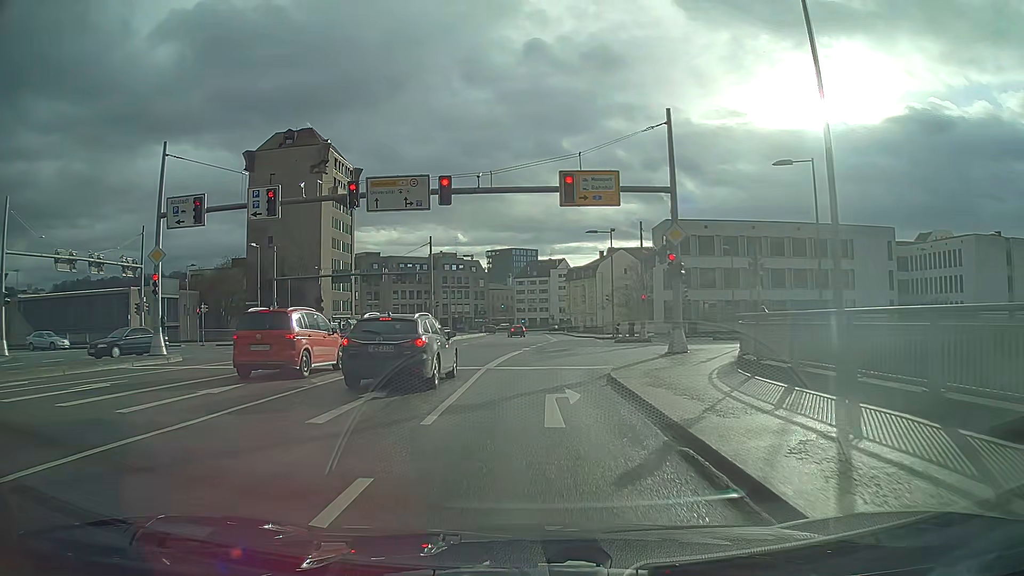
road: primary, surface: asphalt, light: Day
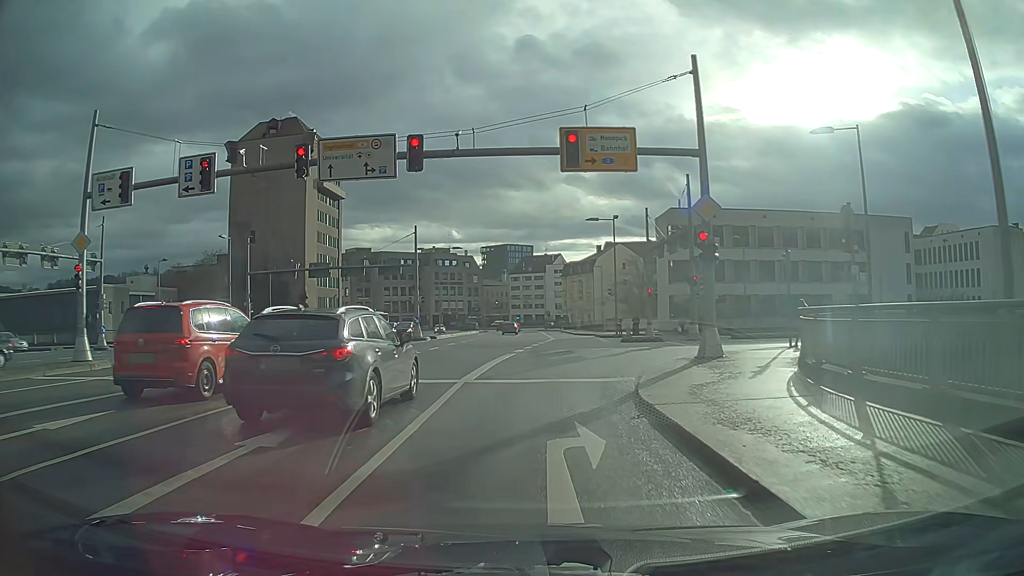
(0.0, +4.8) m; 0°
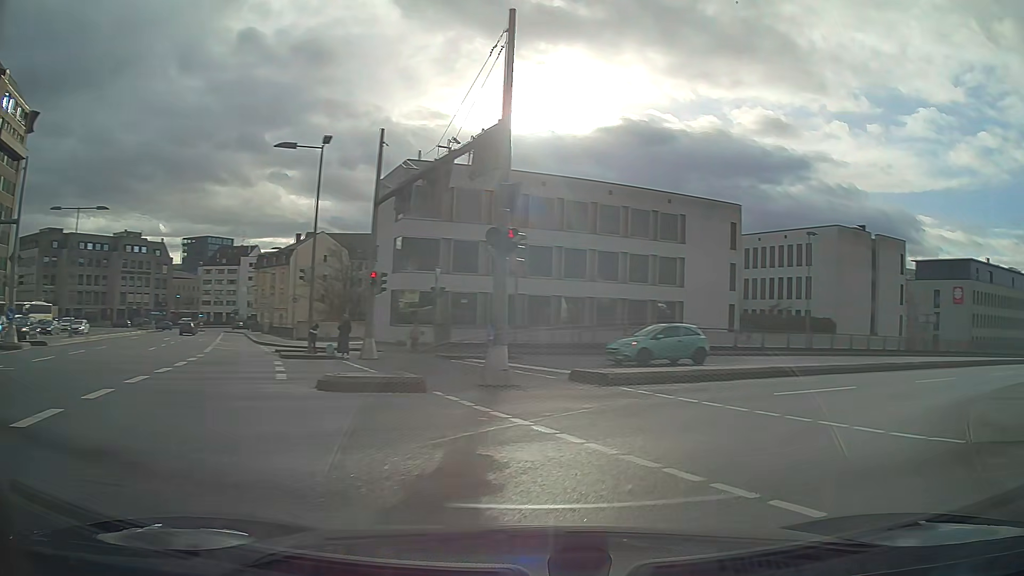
(+2.9, +20.4) m; +33°
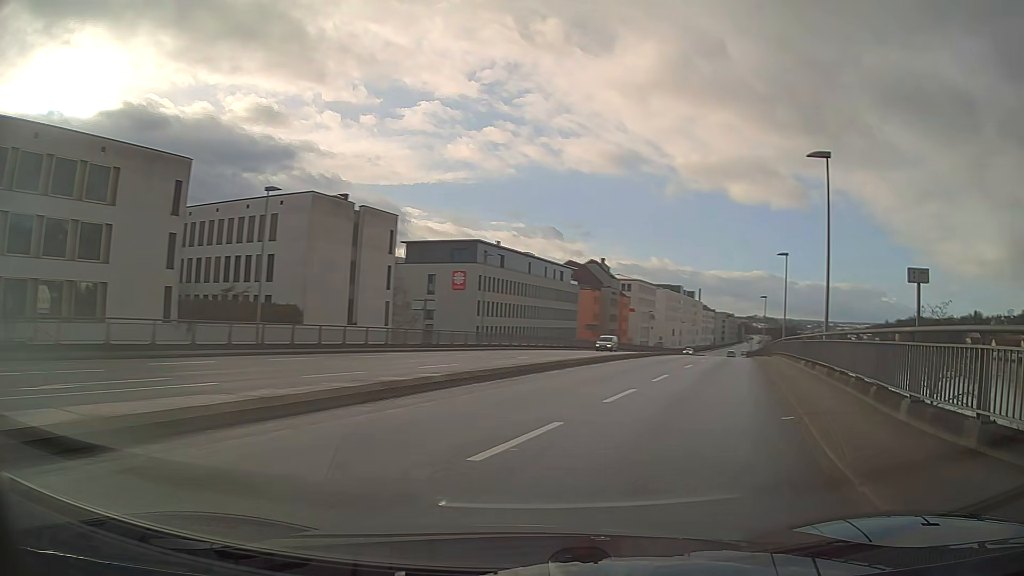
(+4.7, +11.3) m; +42°
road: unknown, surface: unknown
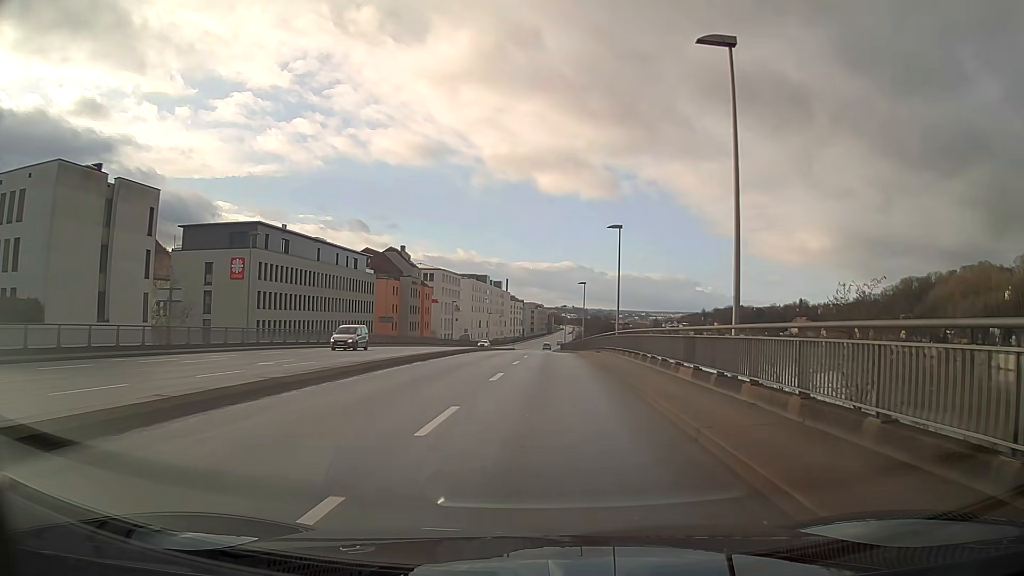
(+1.5, +10.3) m; +12°
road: primary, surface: asphalt
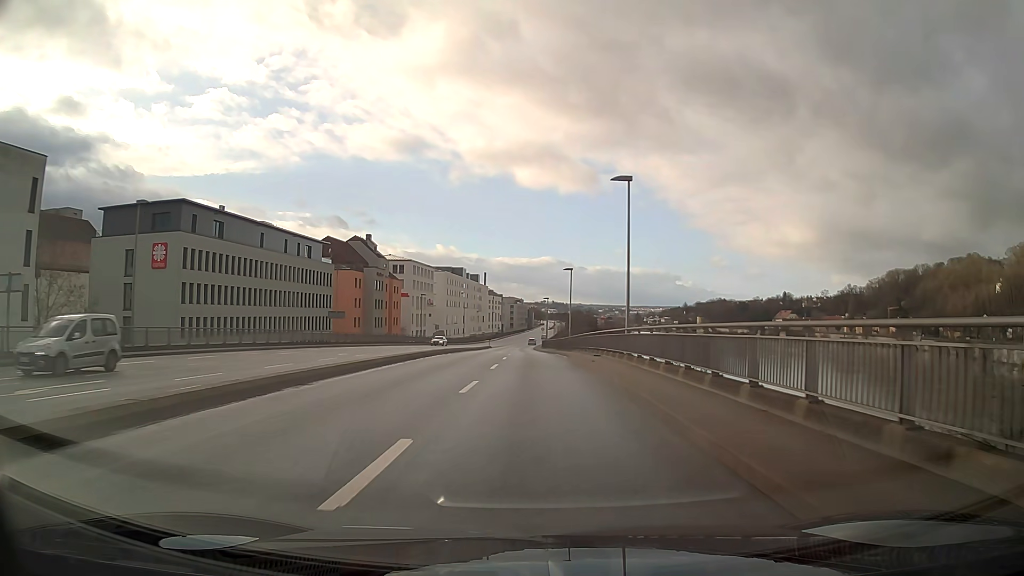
(+0.3, +12.7) m; +2°
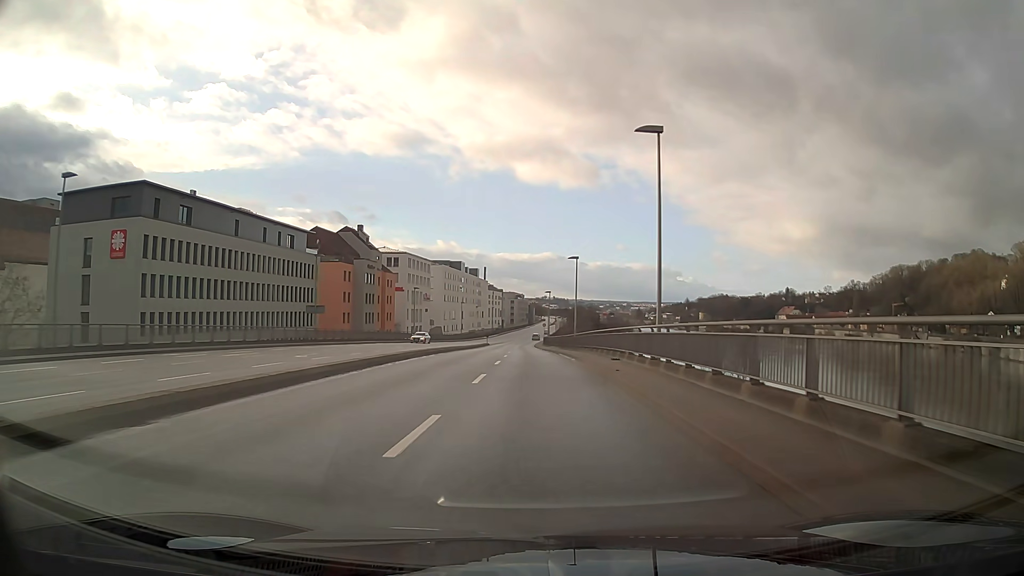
(0.0, +7.1) m; 0°
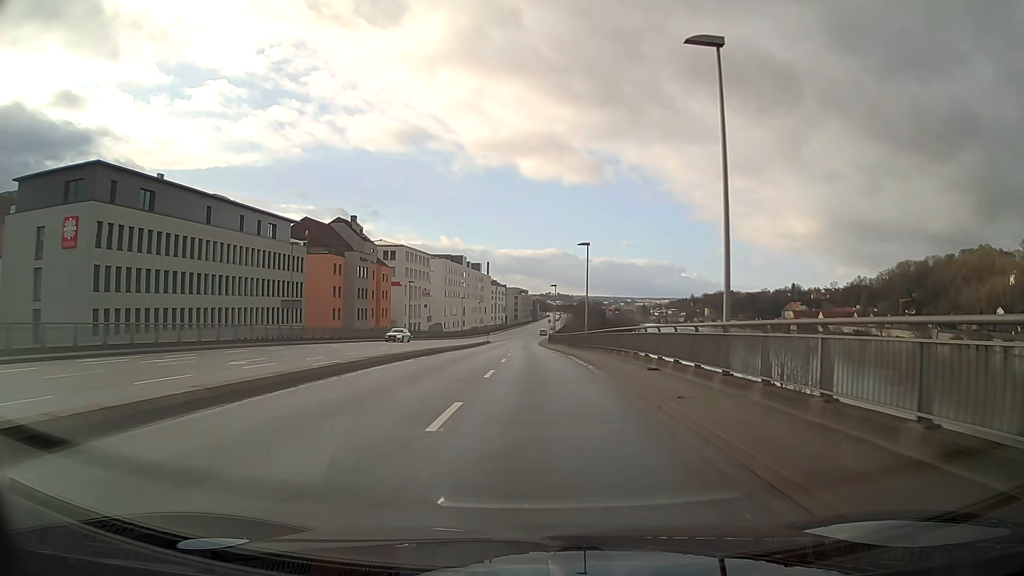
(0.0, +7.4) m; 0°
